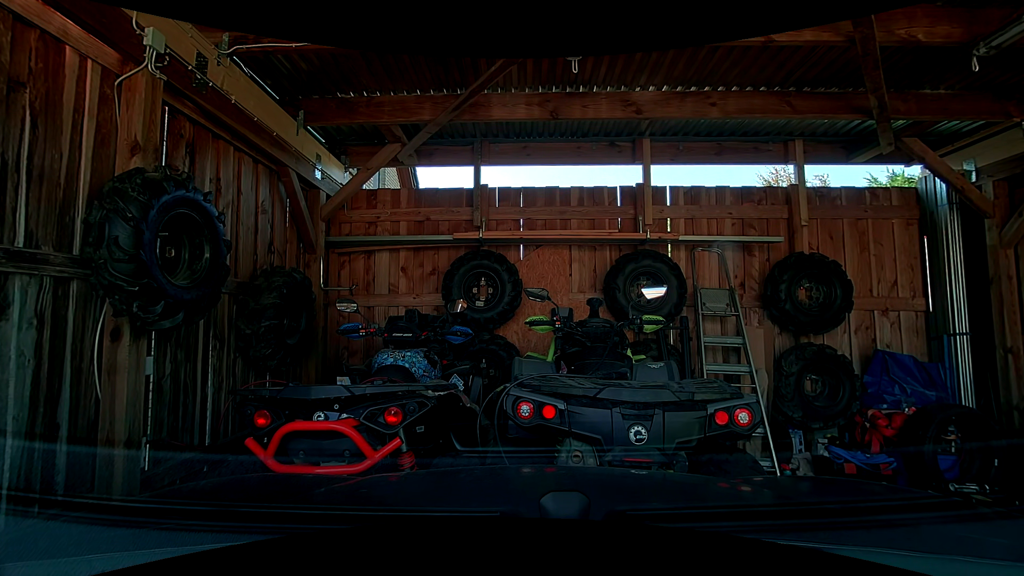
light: Day
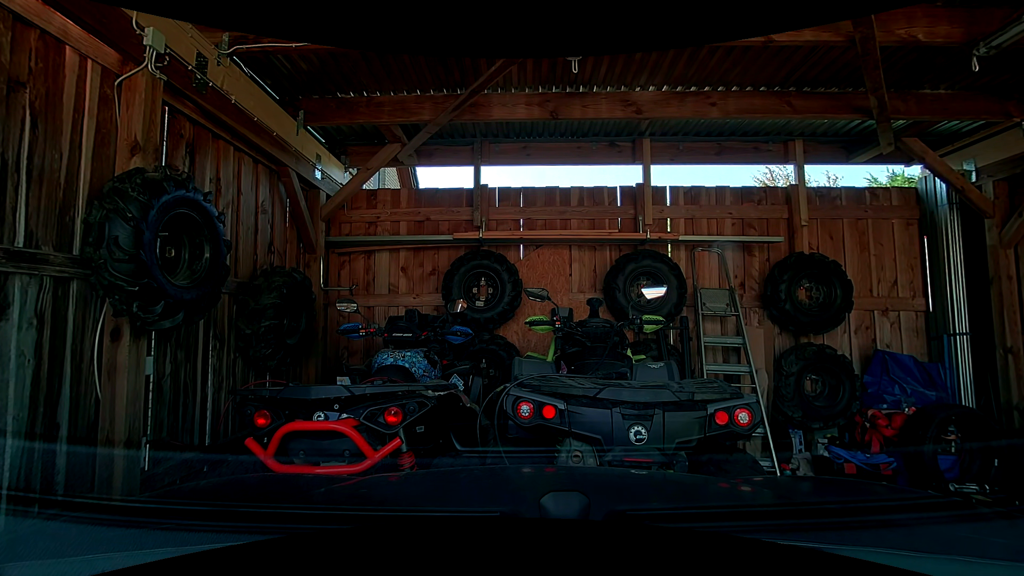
(0.0, 0.0) m; 0°
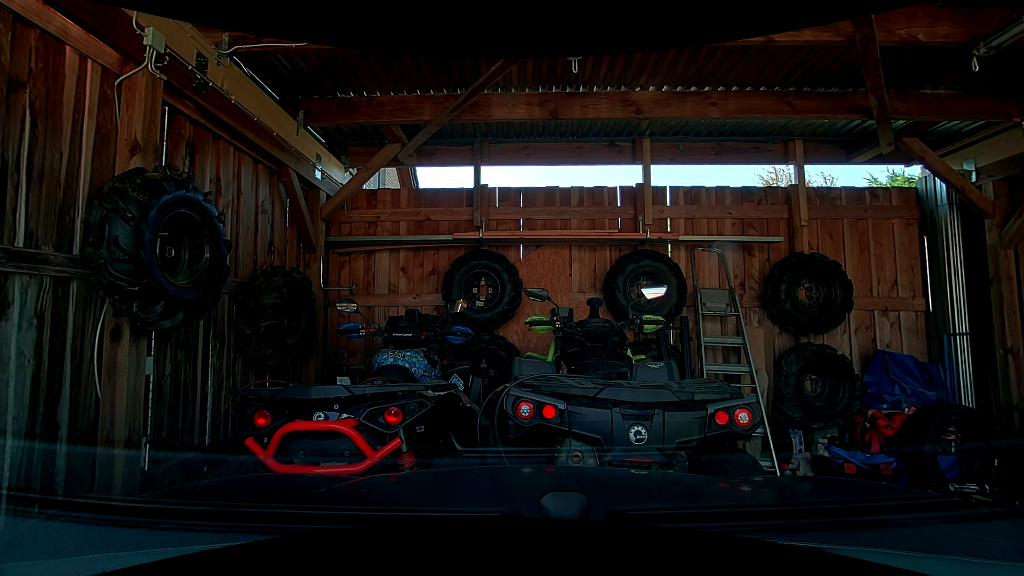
(0.0, 0.0) m; 0°
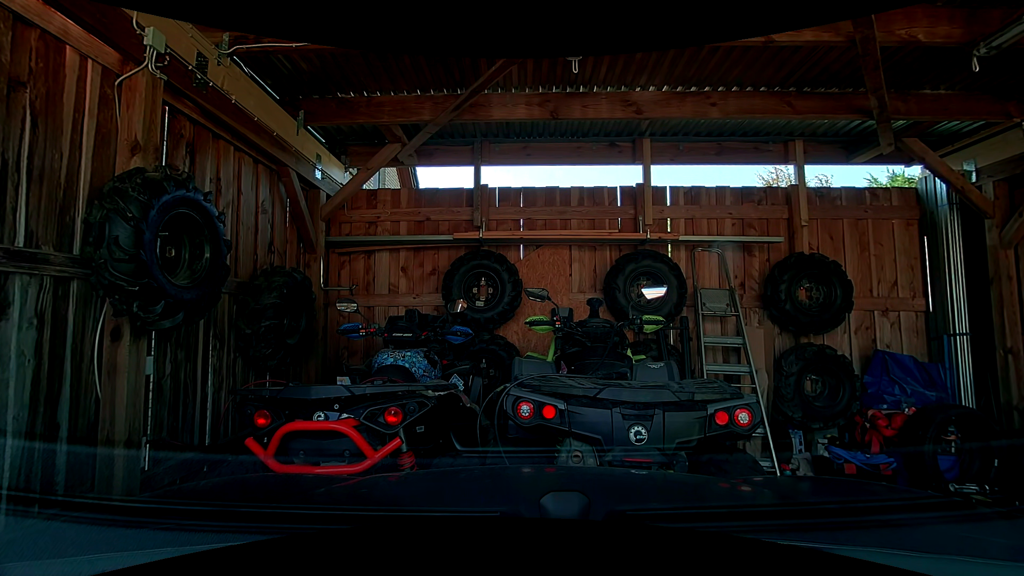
(0.0, 0.0) m; 0°
